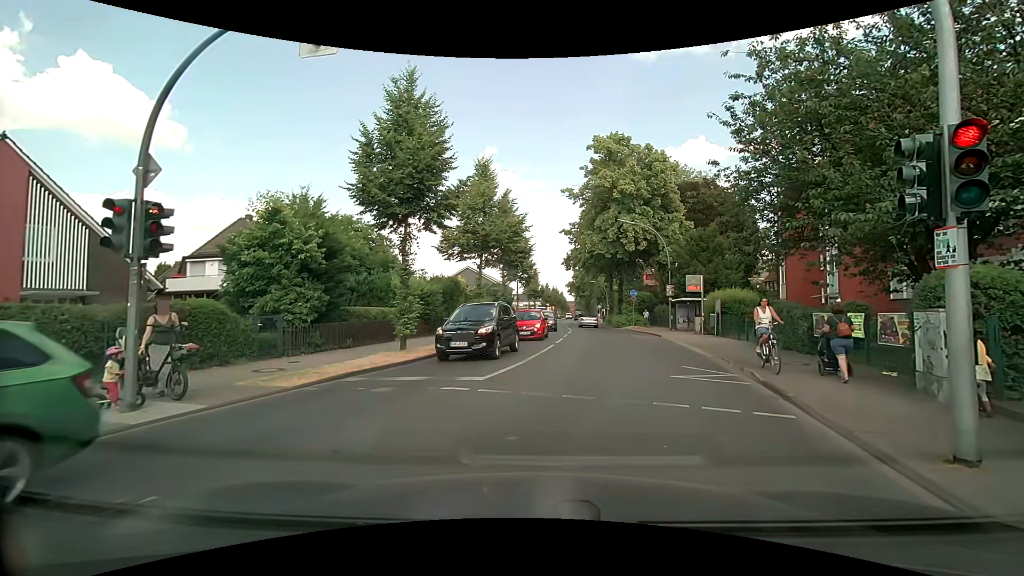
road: secondary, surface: asphalt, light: Day
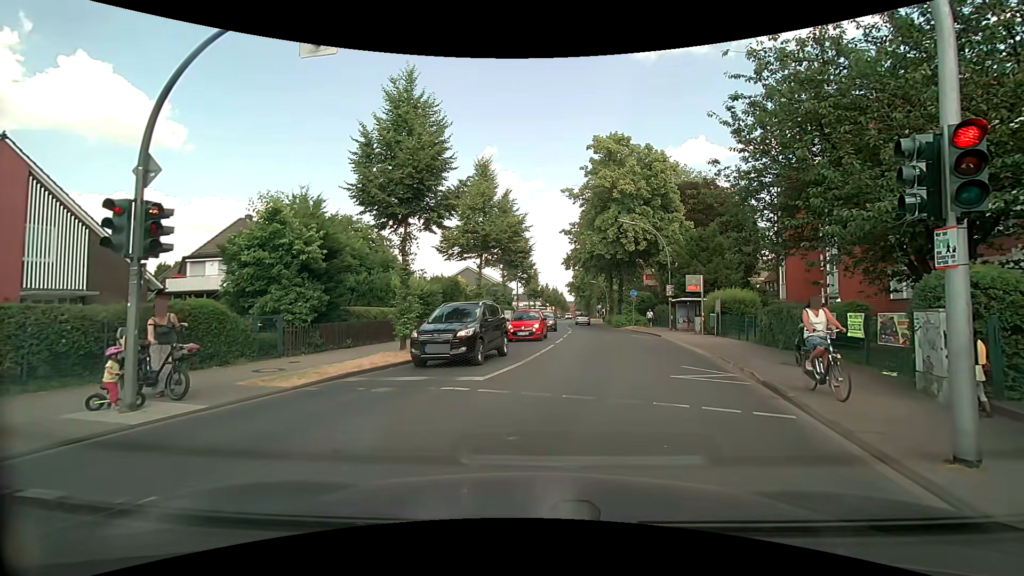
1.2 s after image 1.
(0.0, 0.0) m; 0°
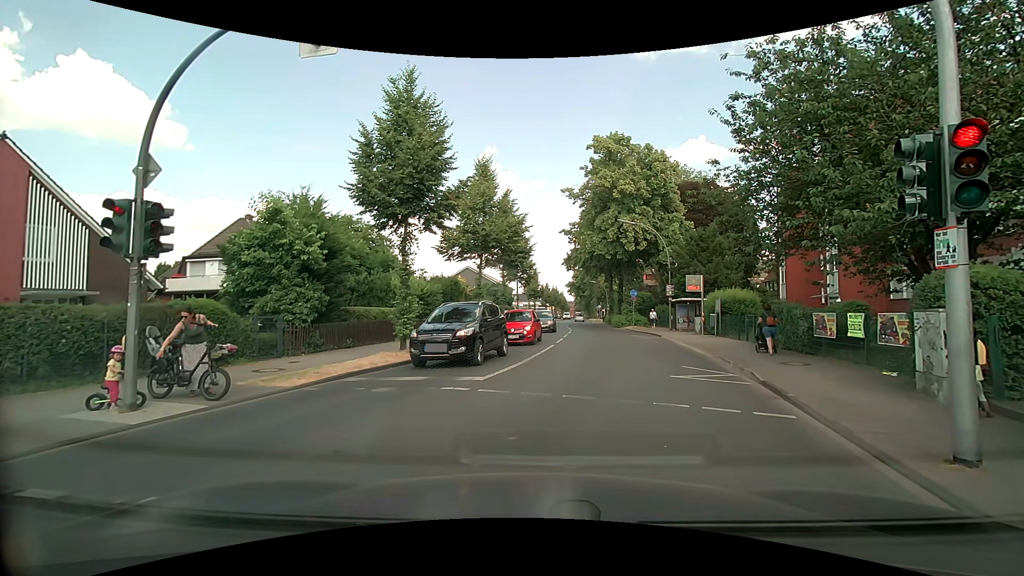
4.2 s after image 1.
(0.0, 0.0) m; 0°
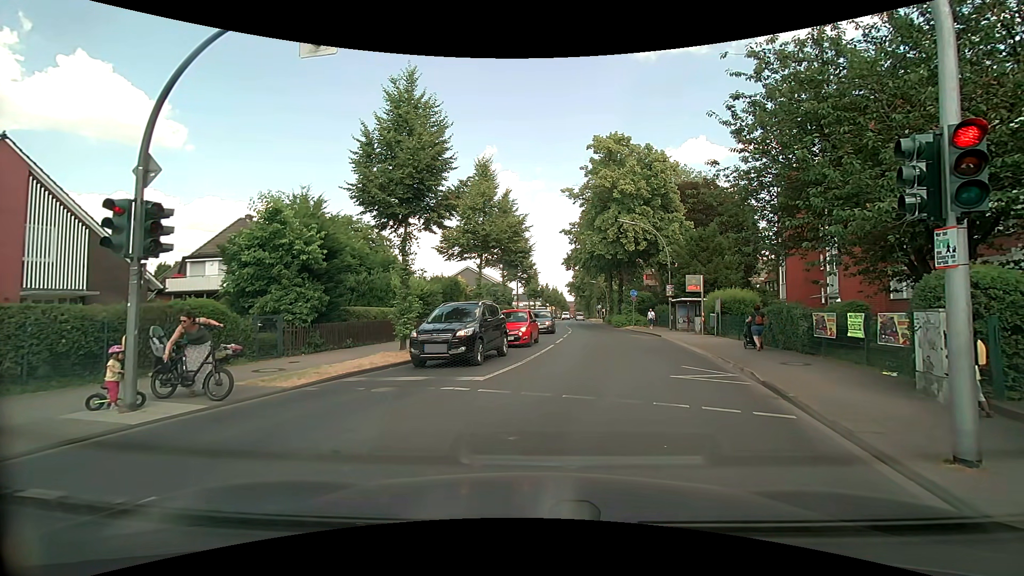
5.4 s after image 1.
(0.0, 0.0) m; 0°
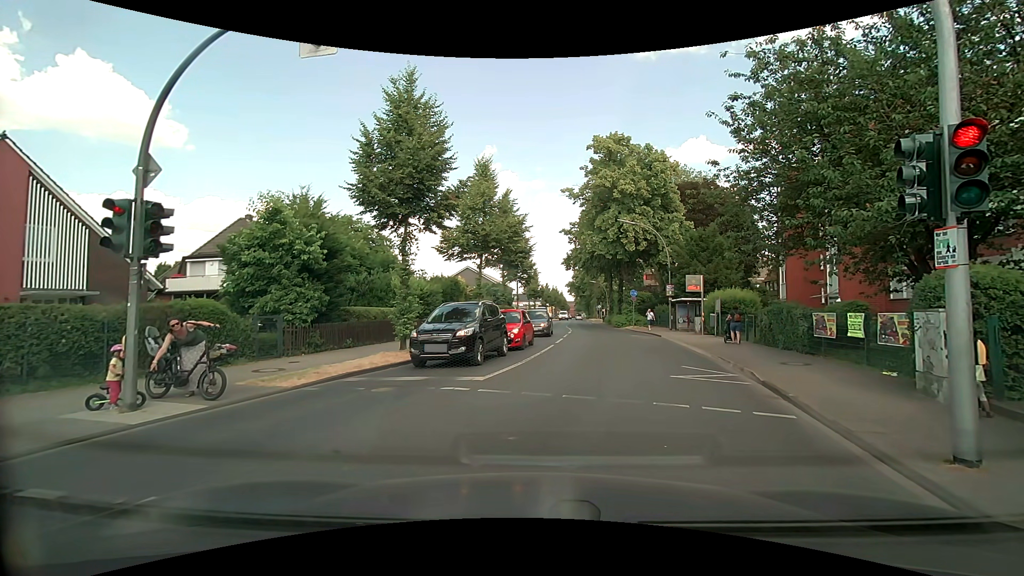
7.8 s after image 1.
(0.0, 0.0) m; 0°
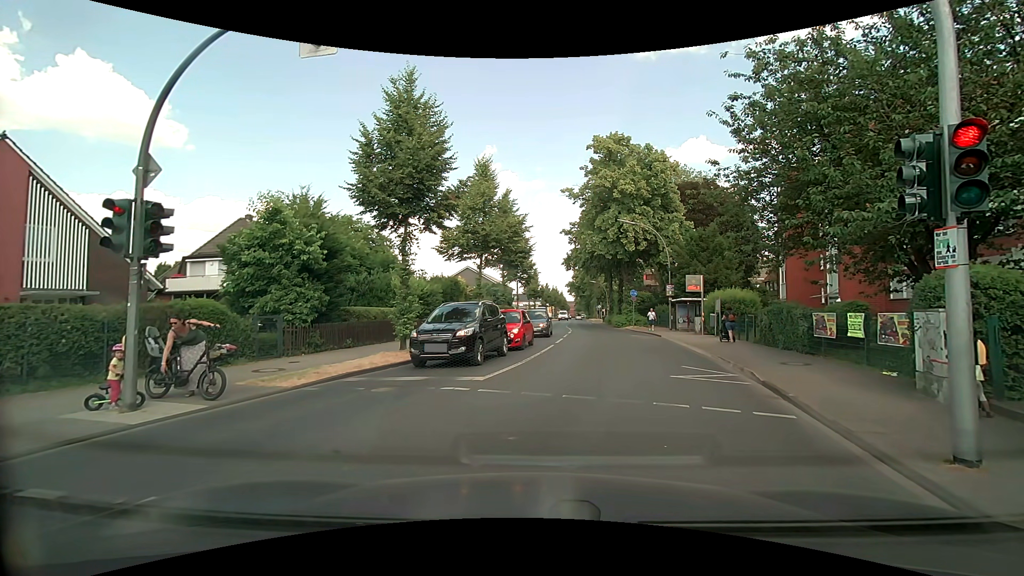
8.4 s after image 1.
(0.0, 0.0) m; 0°
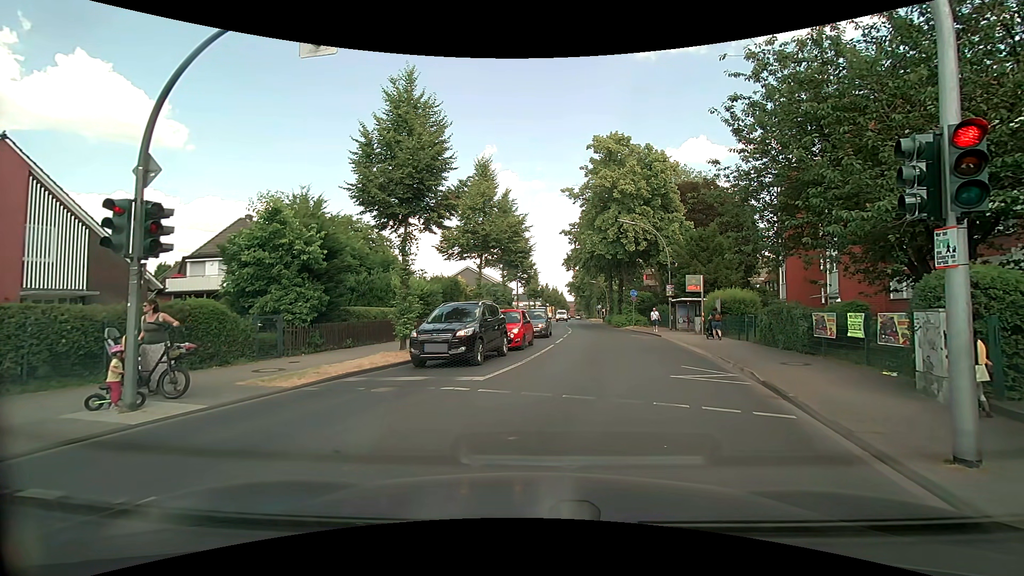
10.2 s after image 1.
(0.0, 0.0) m; 0°
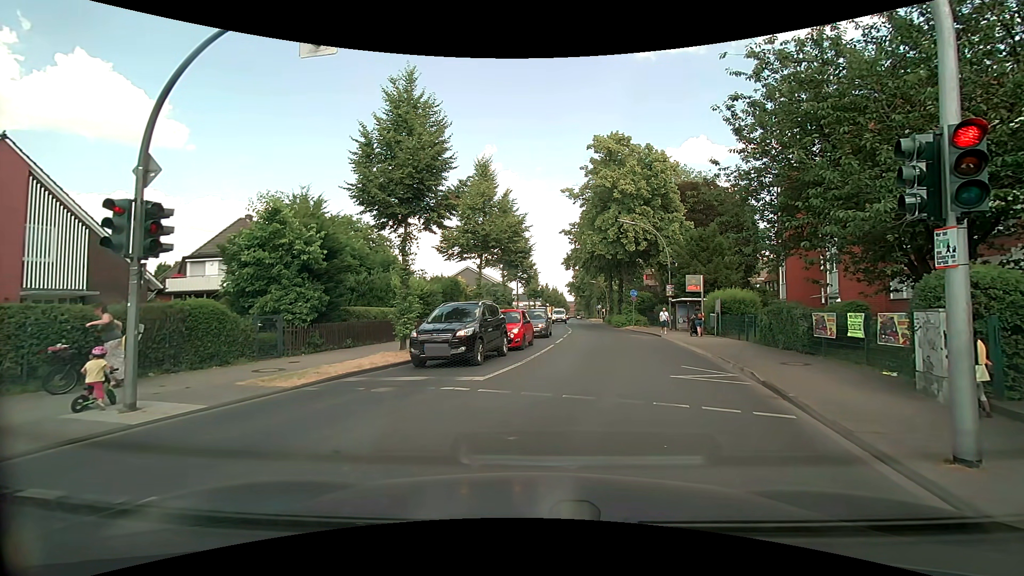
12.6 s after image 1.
(0.0, 0.0) m; 0°
(+2, +10) (+4, +20) (+6, +29) (+8, +39) (+9, +49) (+11, +59) (+13, +69) (+14, +79) (+16, +89) (+17, +98) m
